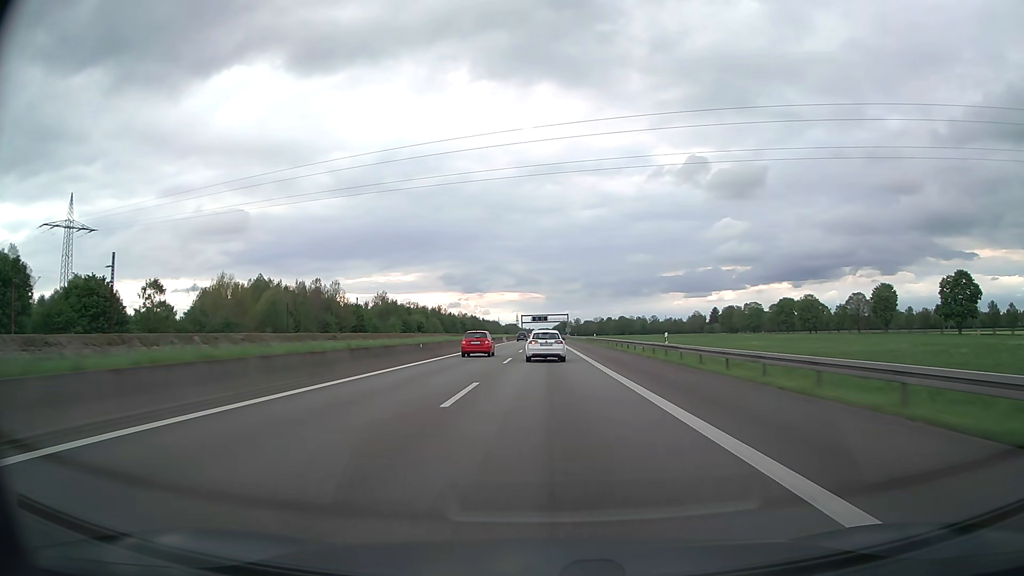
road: motorway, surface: asphalt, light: Day
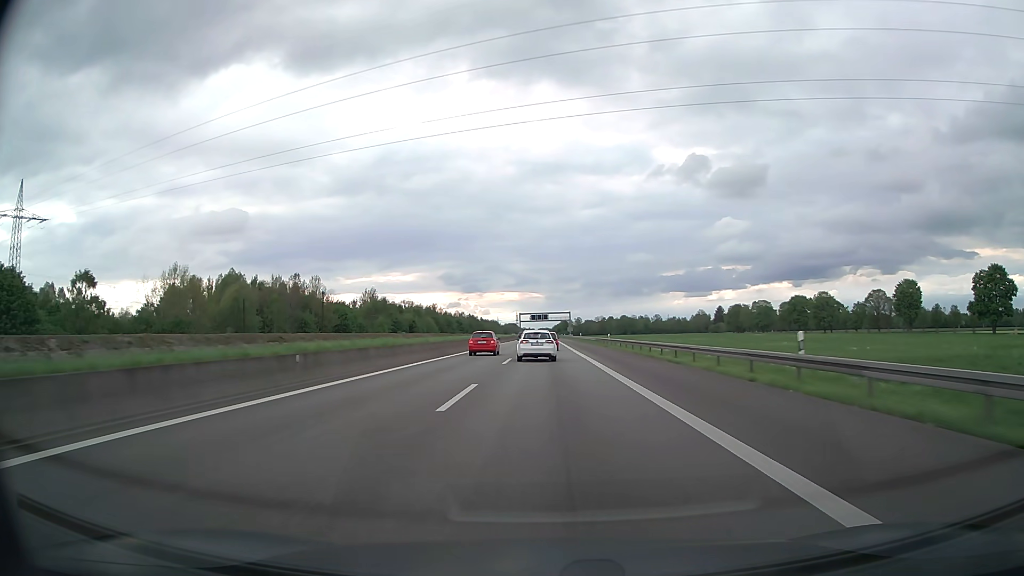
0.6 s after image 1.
(0.0, +18.6) m; 0°
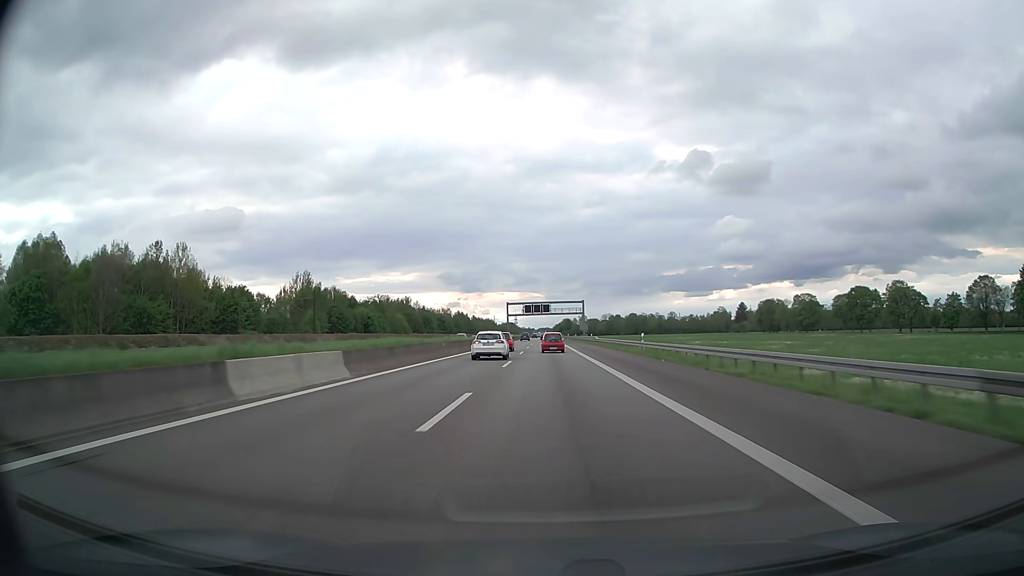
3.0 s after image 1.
(0.0, +74.3) m; 0°
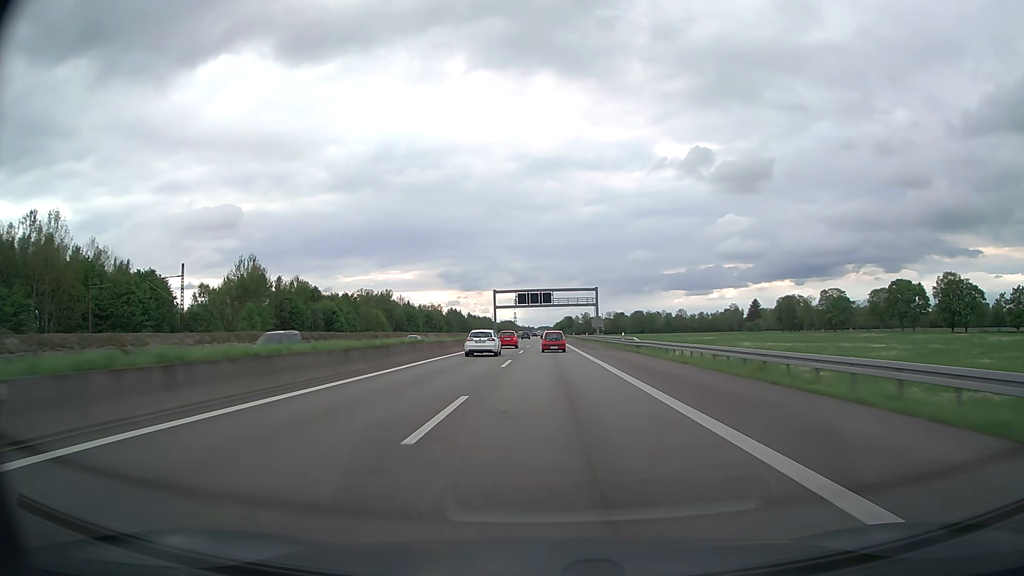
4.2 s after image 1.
(+0.1, +37.1) m; 0°
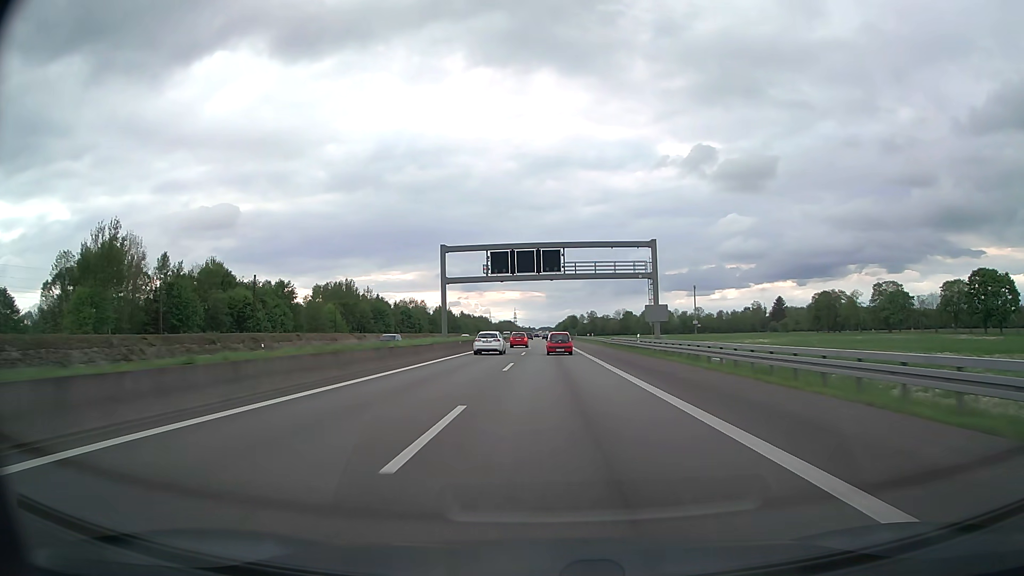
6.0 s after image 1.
(0.0, +55.6) m; 0°
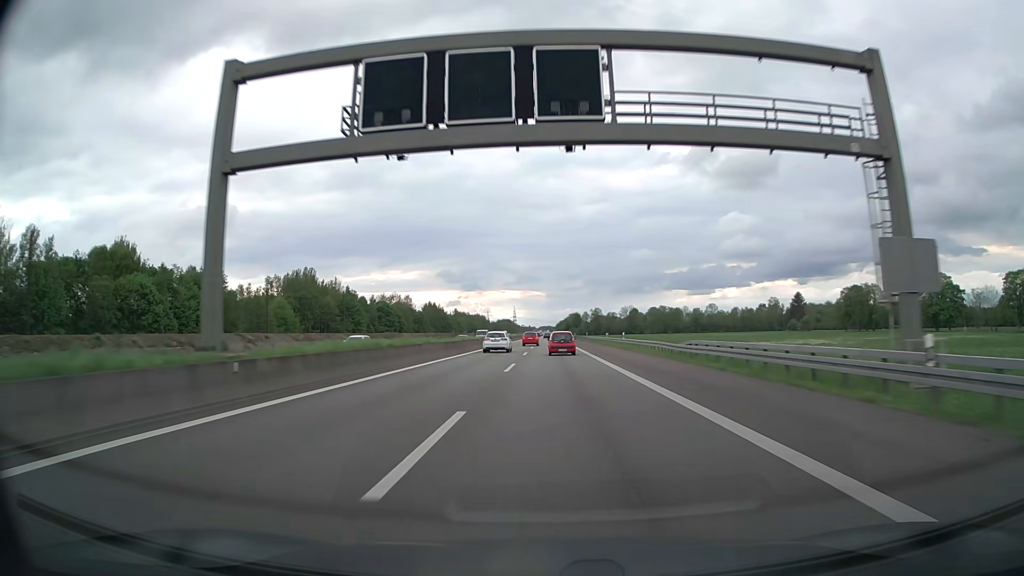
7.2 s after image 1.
(0.0, +37.1) m; 0°
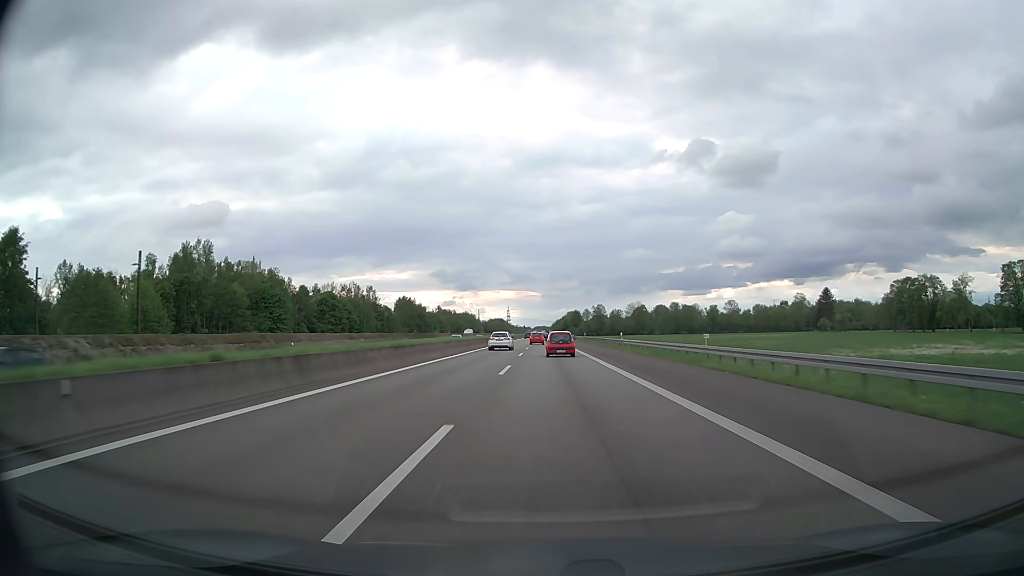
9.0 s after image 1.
(+0.1, +55.5) m; 0°
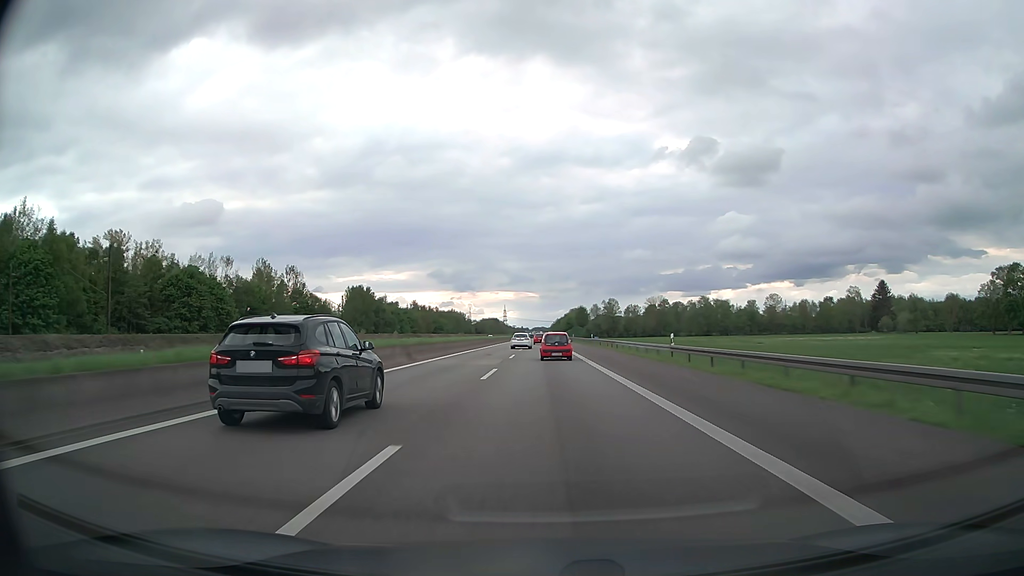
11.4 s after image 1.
(+0.2, +74.0) m; 0°
(0, +10) (0, +20) (0, +30) (0, +40) (0, +50) (0, +60) (0, +70) (0, +80) (0, +90) (0, +100) m
